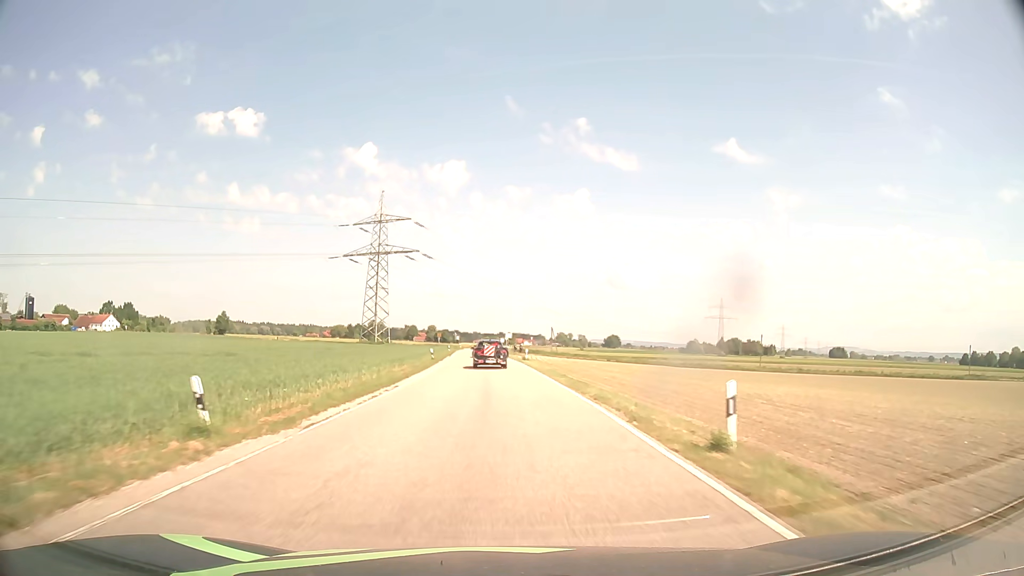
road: secondary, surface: asphalt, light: Day
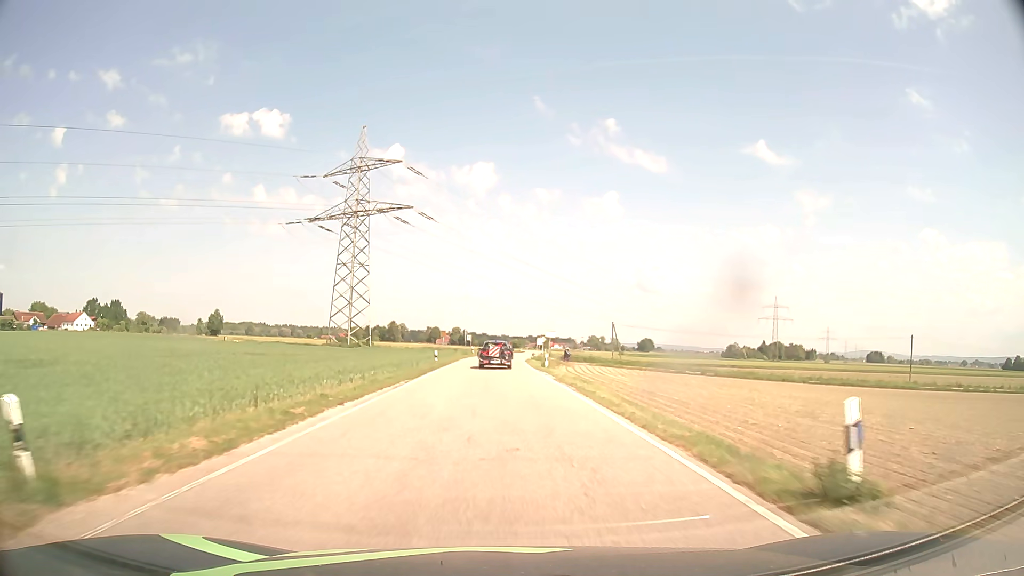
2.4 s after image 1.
(-1.2, +45.1) m; -3°
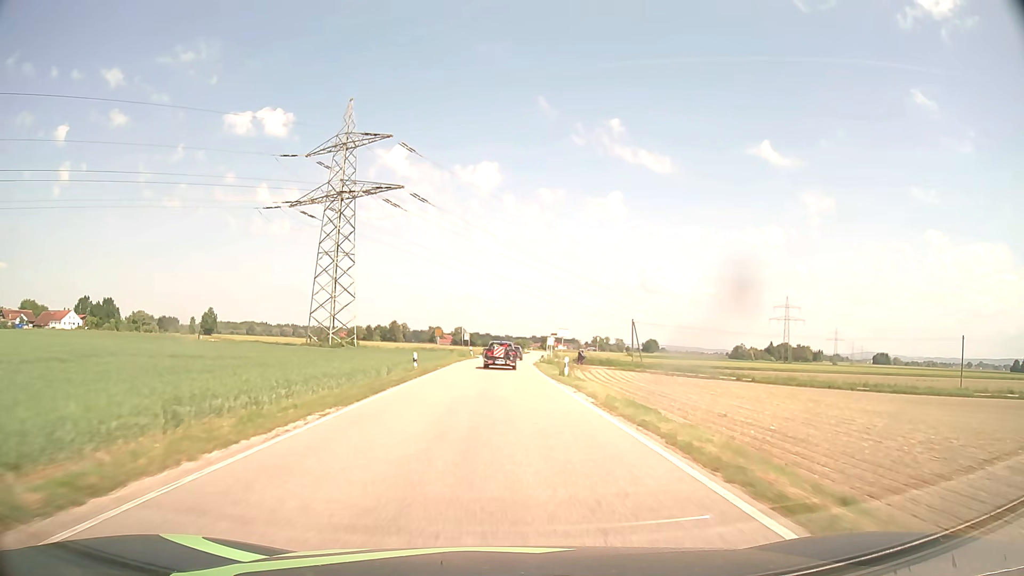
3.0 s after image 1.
(0.0, +11.5) m; 0°
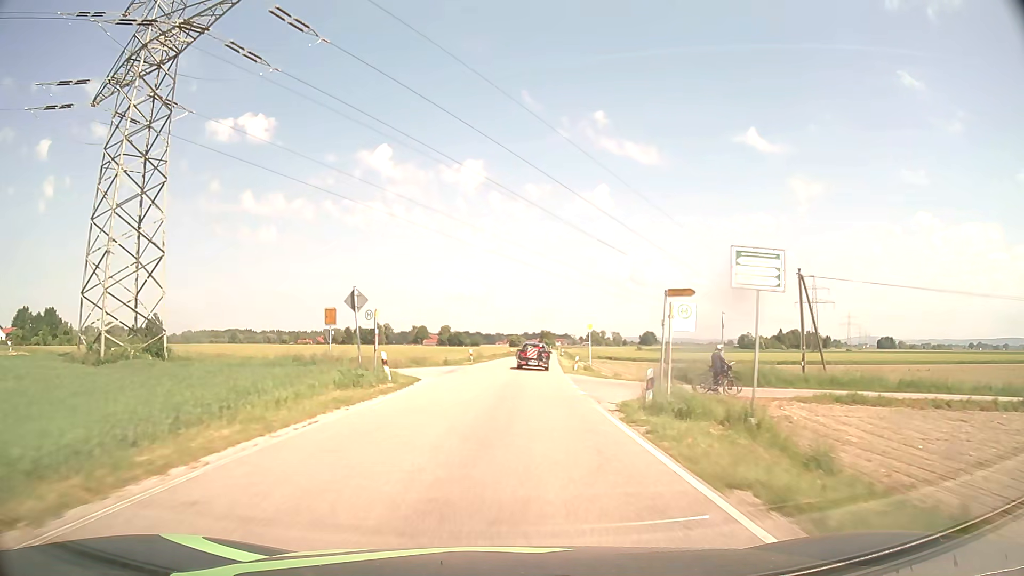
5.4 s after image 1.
(+0.1, +46.5) m; 0°
(0, +10) (0, +20) (+1, +30) (+1, +40) (+2, +50) (+3, +60) (+3, +70) (+4, +80) (+5, +90) (+6, +100) m
